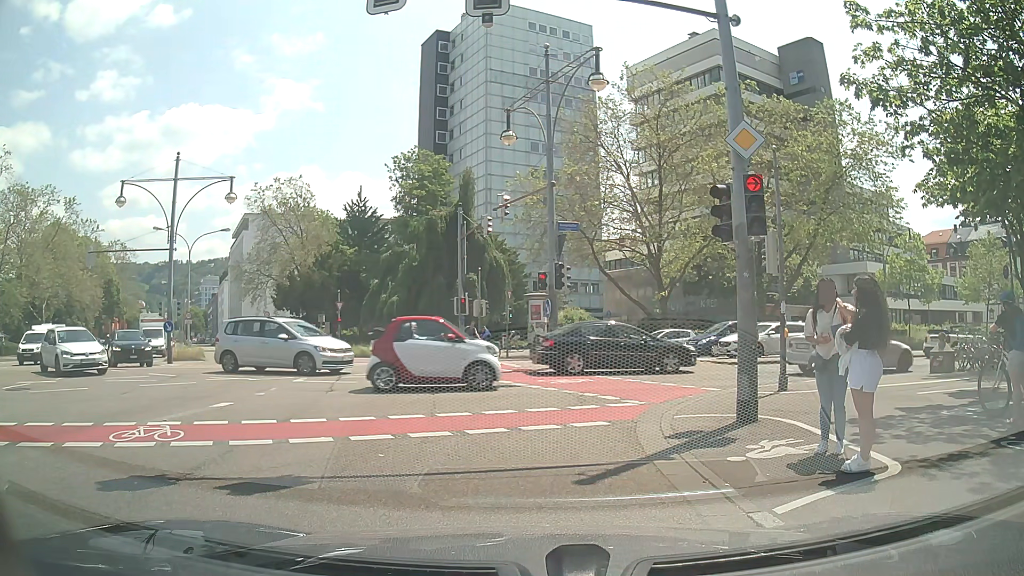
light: Day
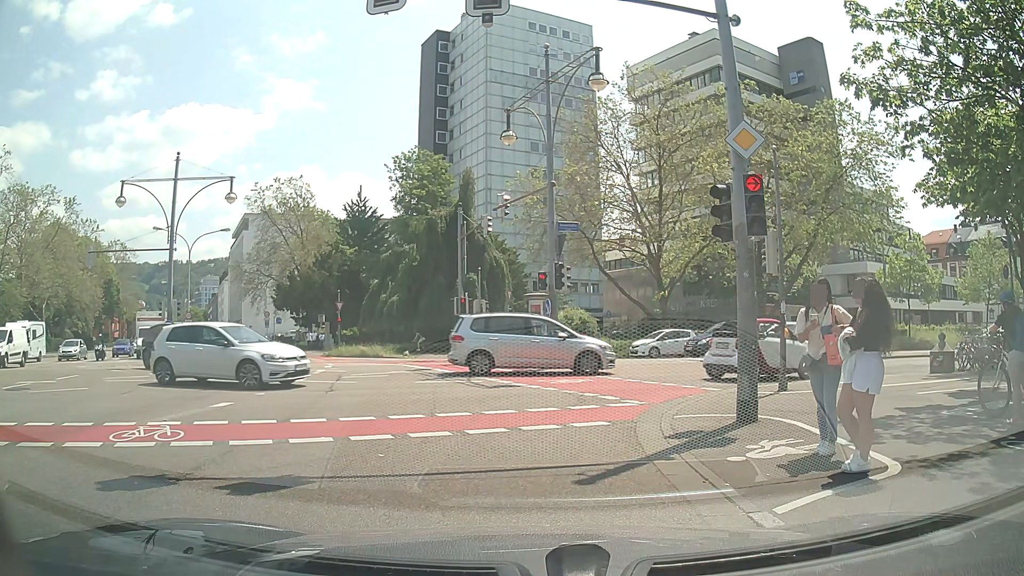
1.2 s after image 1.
(0.0, 0.0) m; 0°
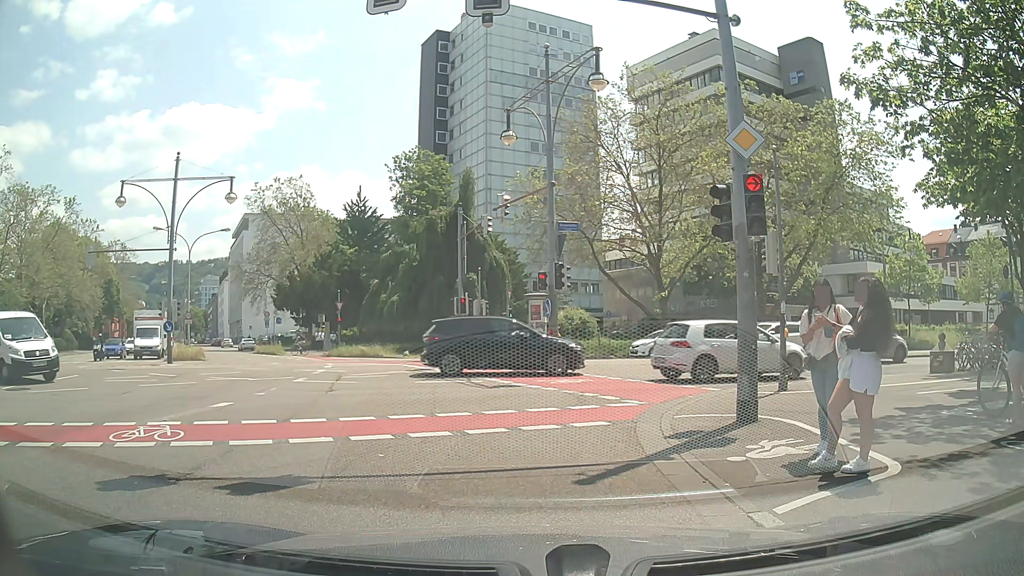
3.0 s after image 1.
(0.0, 0.0) m; 0°
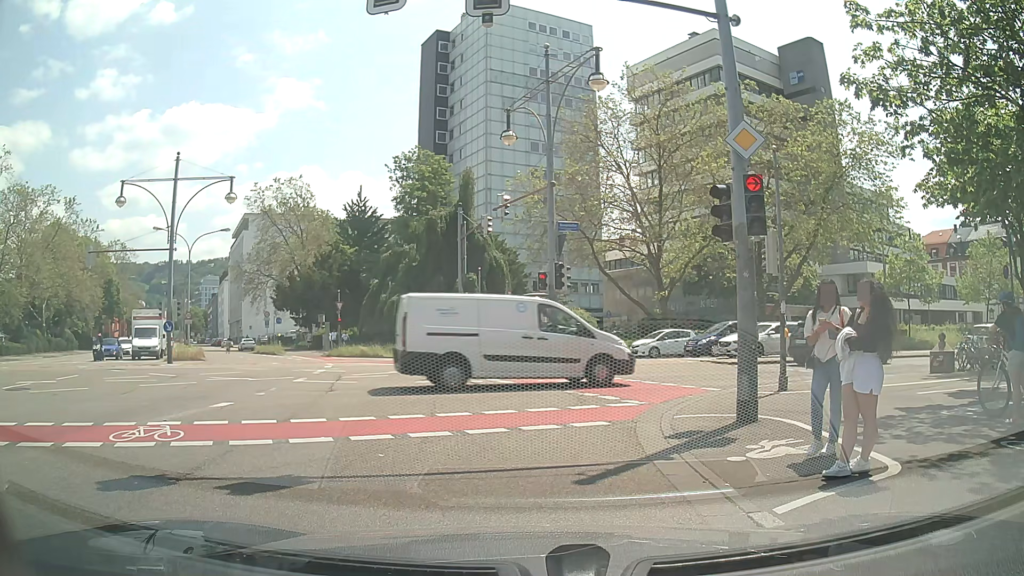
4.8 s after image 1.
(0.0, 0.0) m; 0°
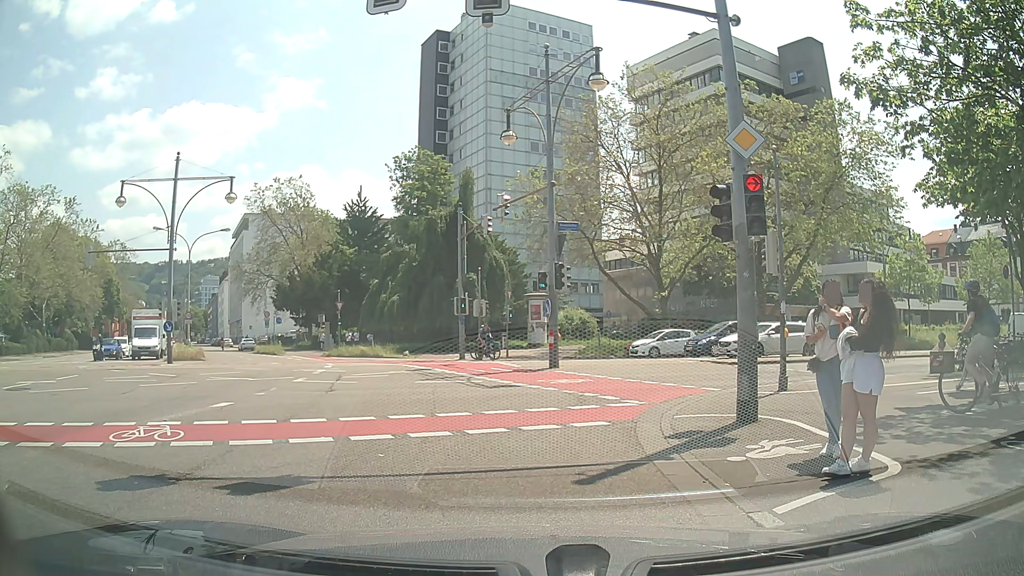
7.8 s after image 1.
(0.0, 0.0) m; 0°
